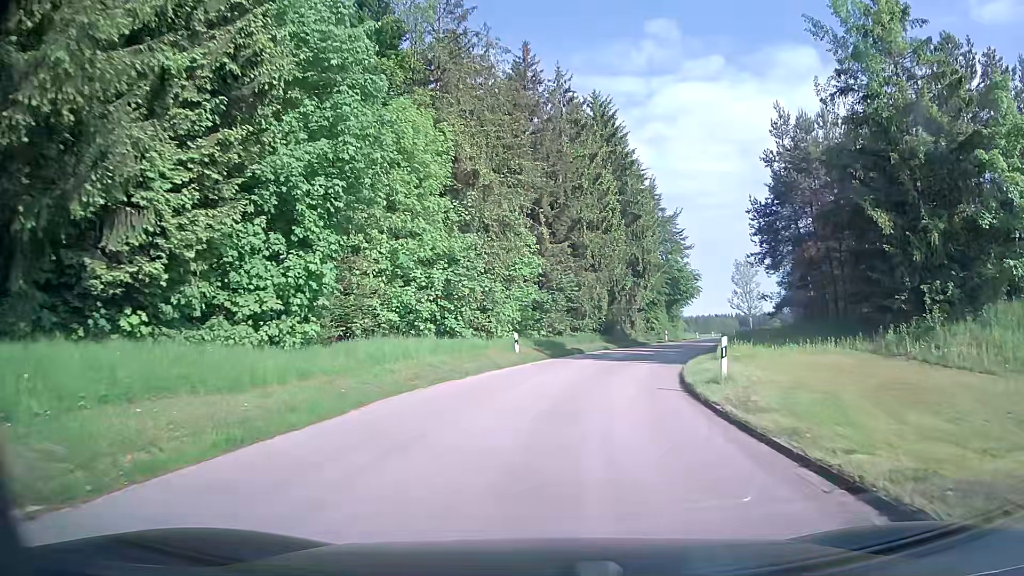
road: unclassified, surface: asphalt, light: Day
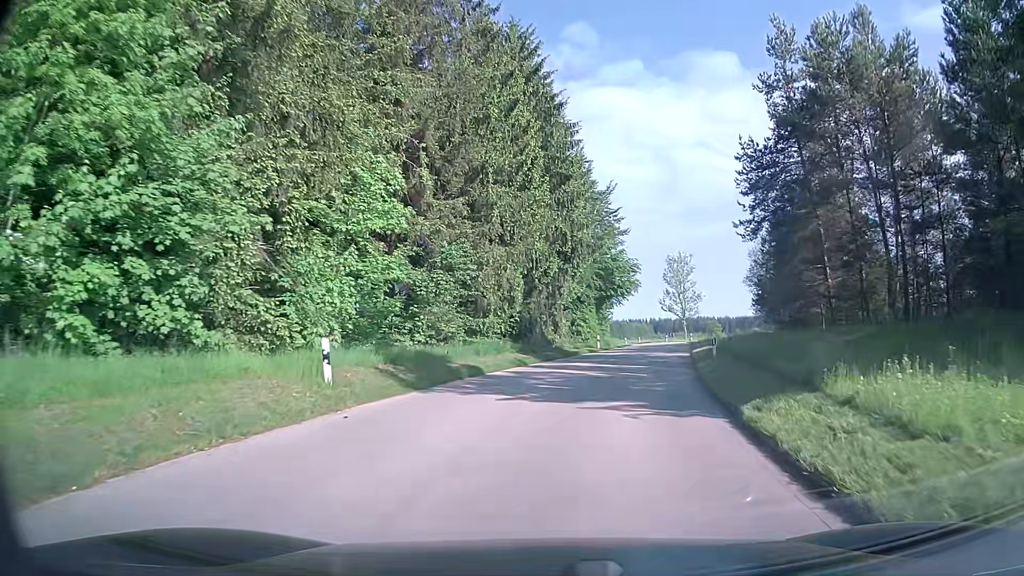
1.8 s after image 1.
(+1.1, +15.3) m; +8°
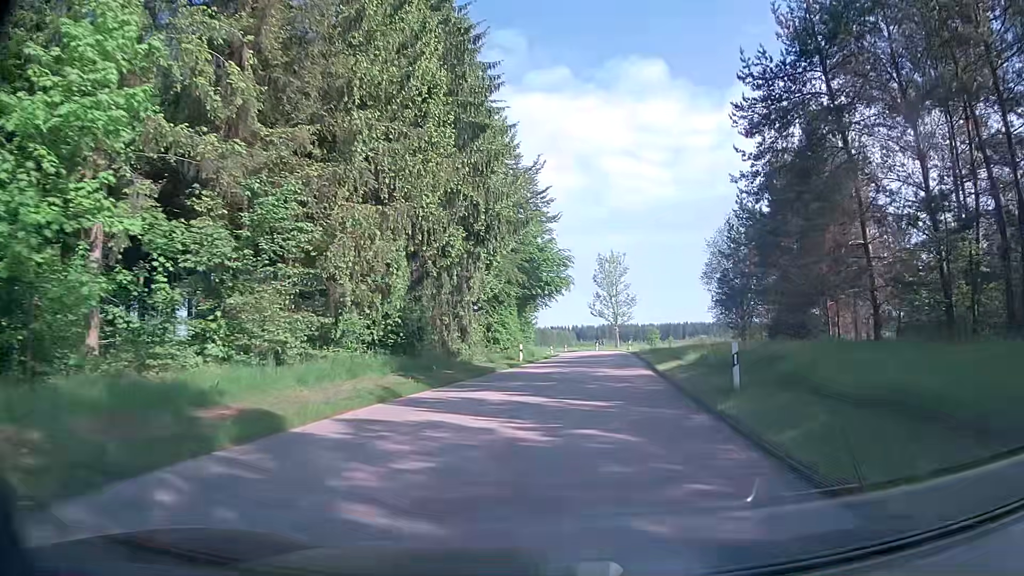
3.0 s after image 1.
(+0.5, +10.8) m; +6°
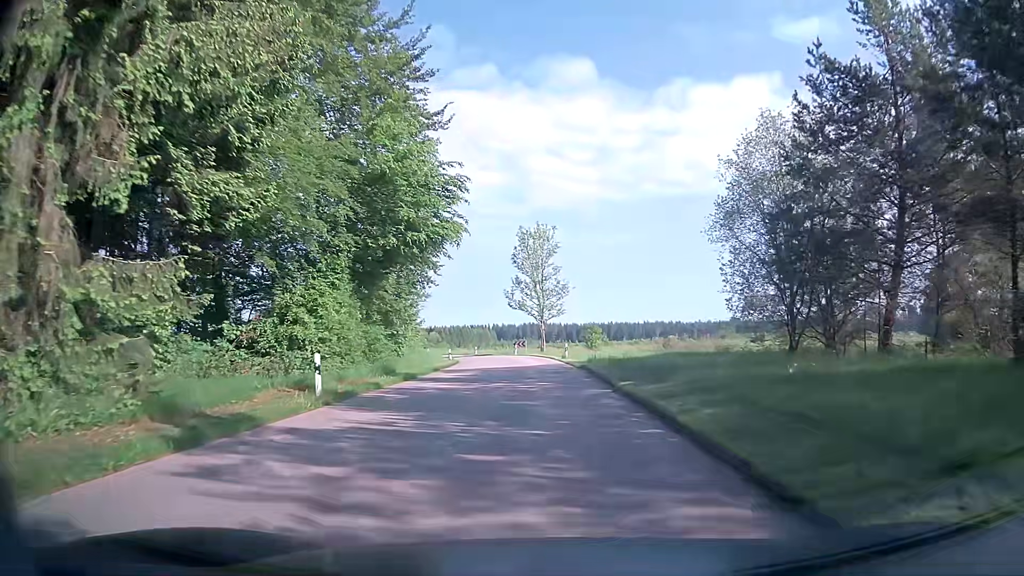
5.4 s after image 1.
(+2.2, +23.2) m; +9°
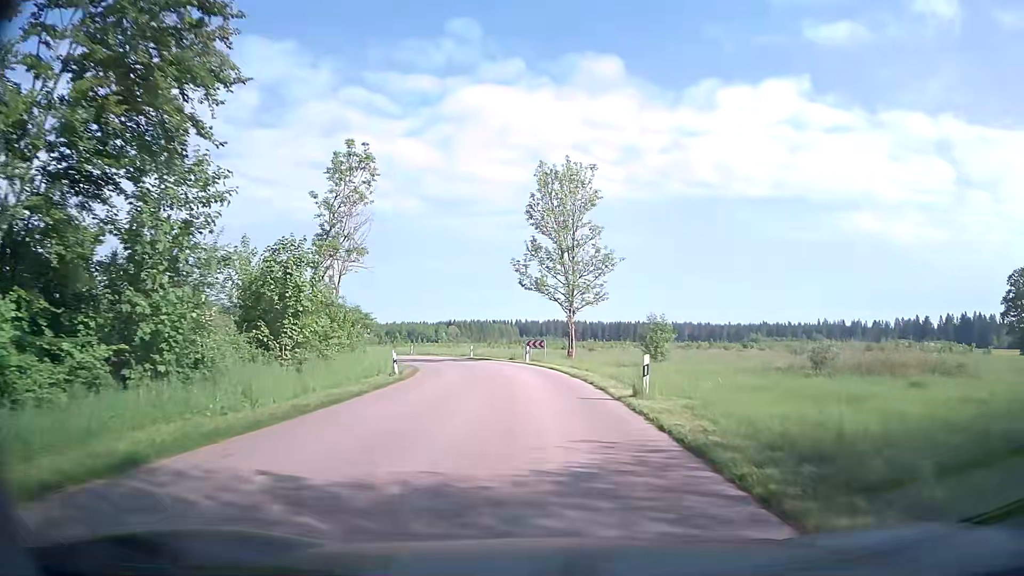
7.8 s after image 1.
(-0.7, +25.5) m; -3°
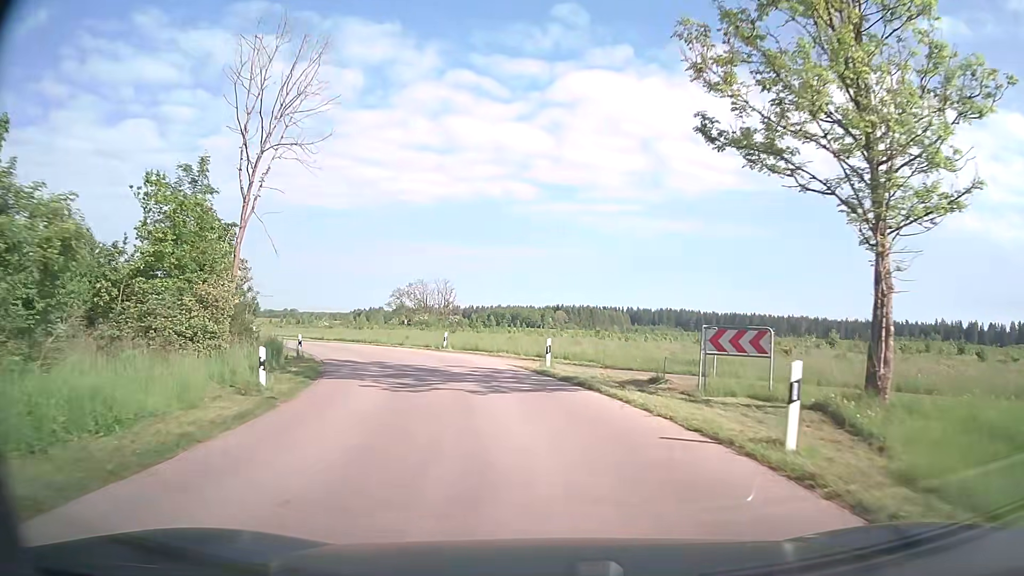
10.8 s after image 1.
(-2.3, +33.2) m; -9°
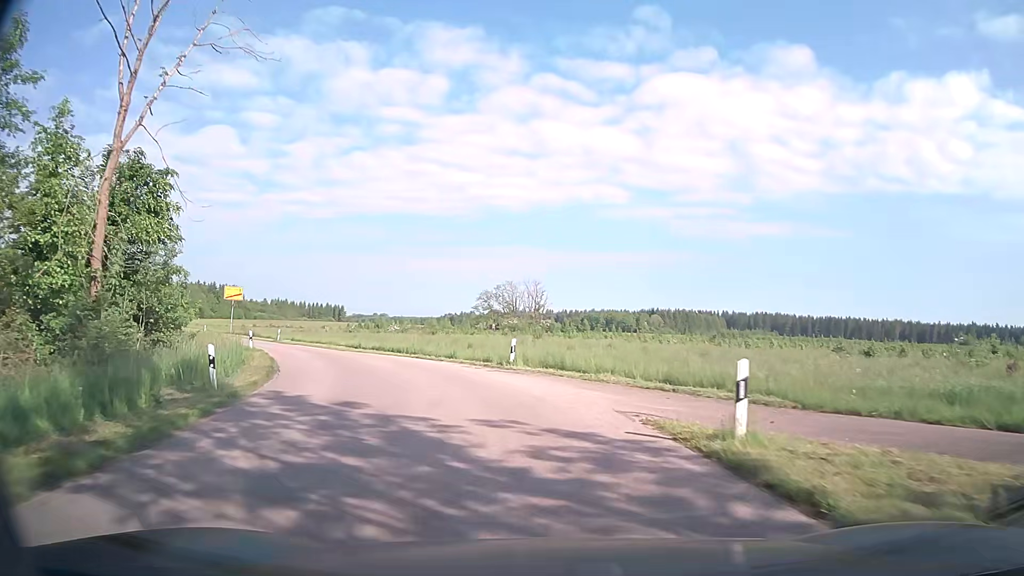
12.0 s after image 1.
(-0.7, +12.9) m; -8°
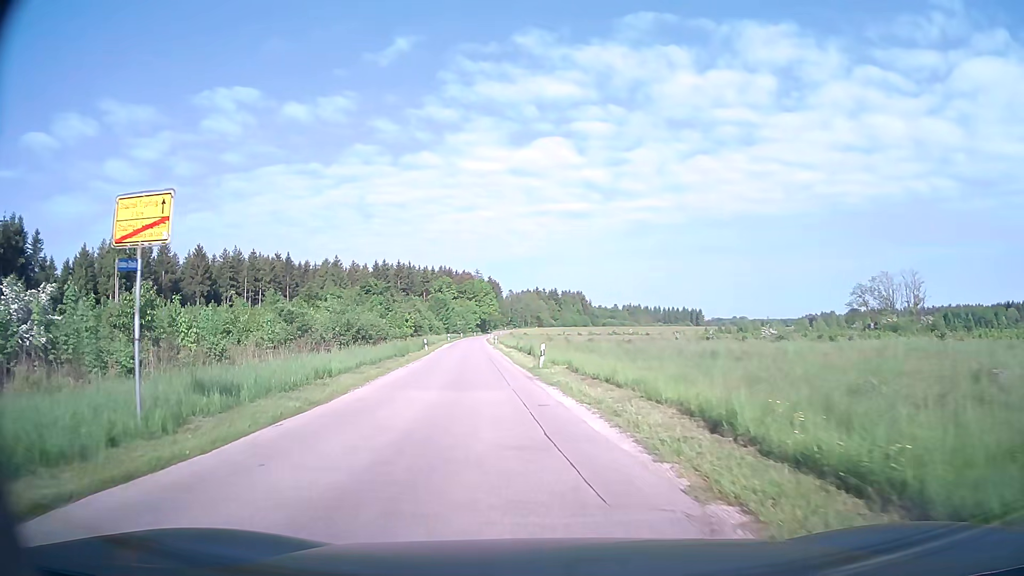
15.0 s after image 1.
(-7.1, +29.1) m; -30°
(-1, +10) (-2, +20) (-3, +30) (-4, +40) (-5, +50) (-6, +60) (-7, +70) (-8, +80) (-10, +89) (-11, +99) m
